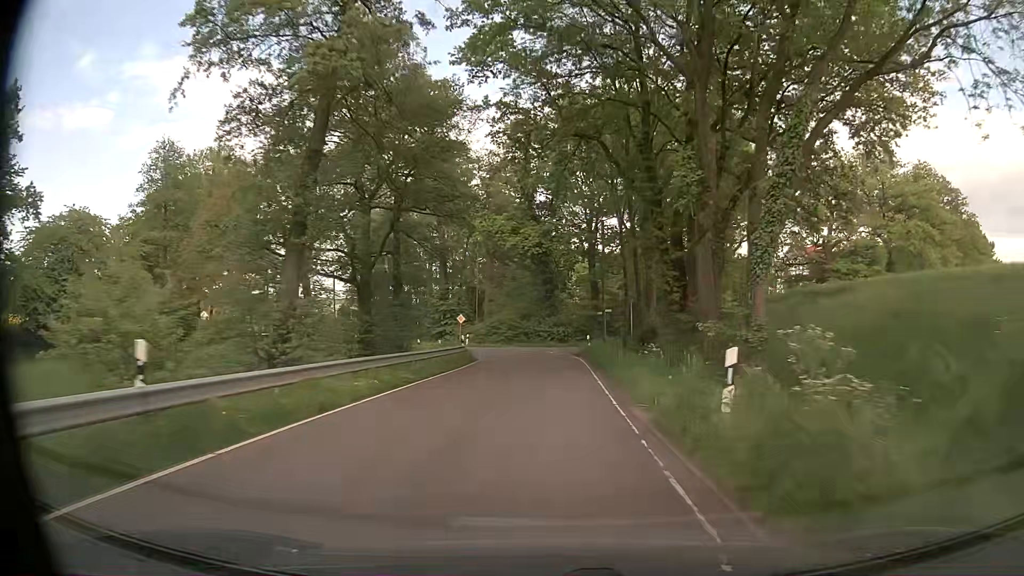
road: tertiary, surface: asphalt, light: Day
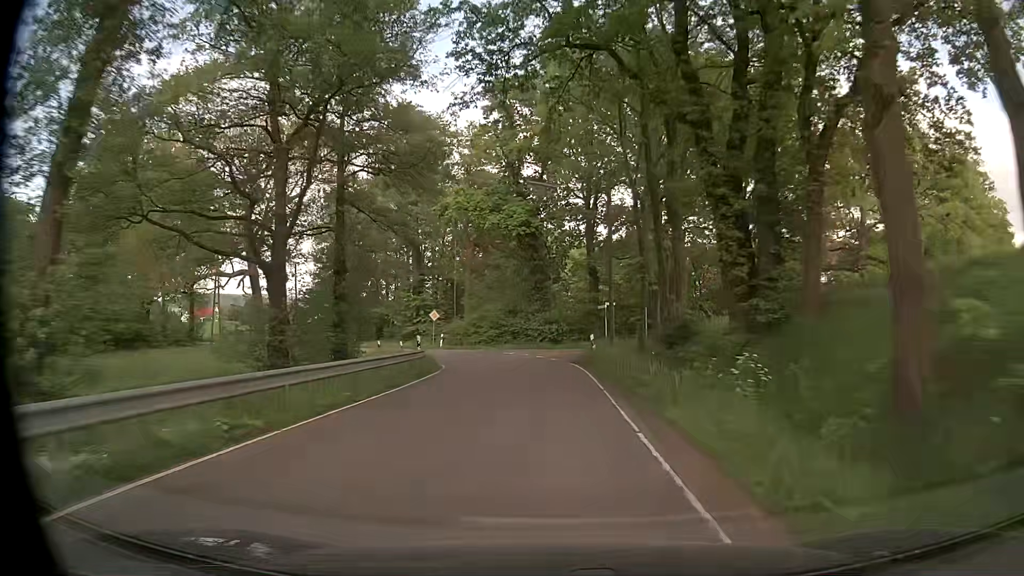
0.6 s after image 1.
(+0.1, +9.6) m; 0°
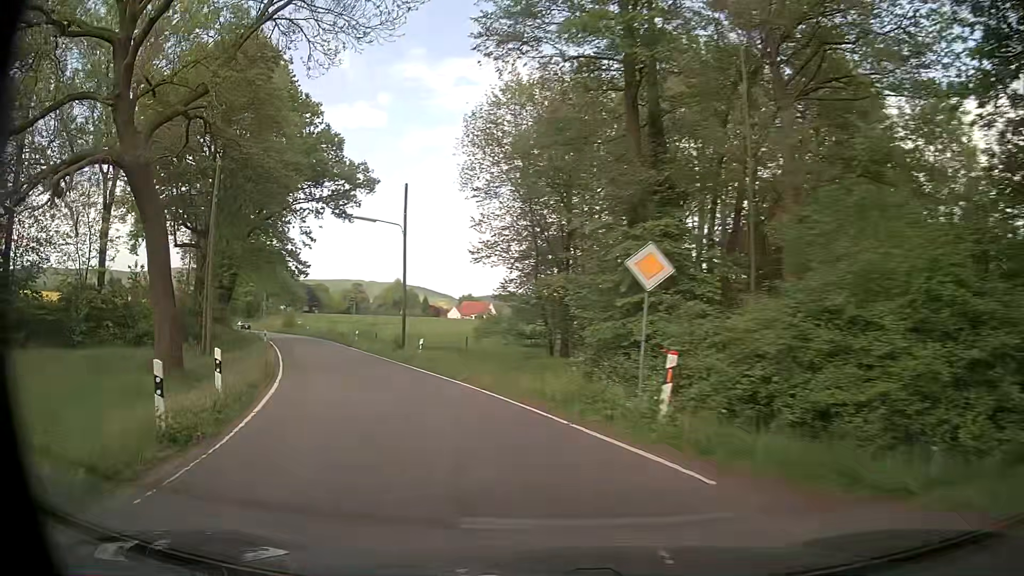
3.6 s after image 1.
(-3.7, +38.7) m; -25°
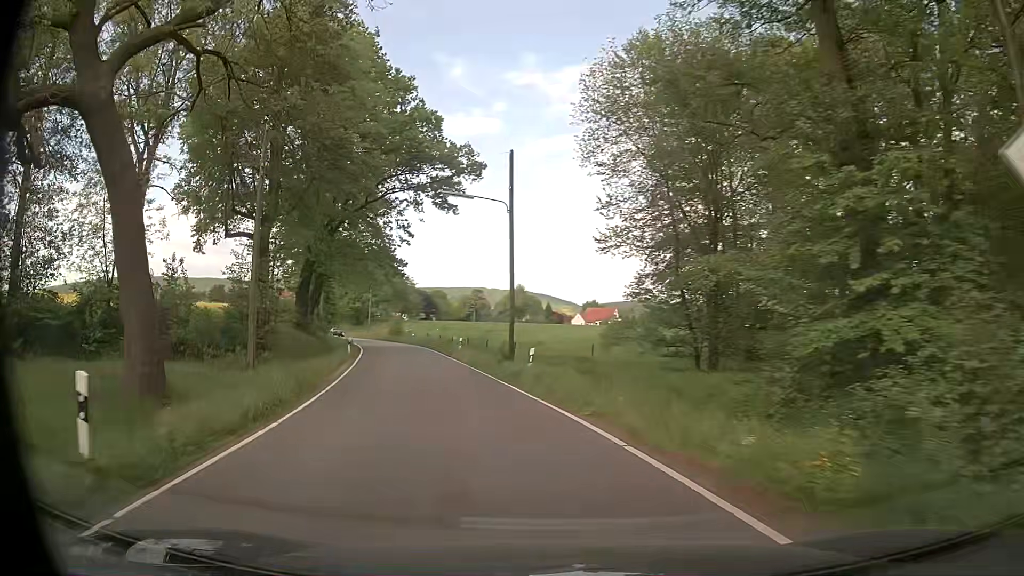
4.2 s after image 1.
(-0.7, +7.4) m; -11°
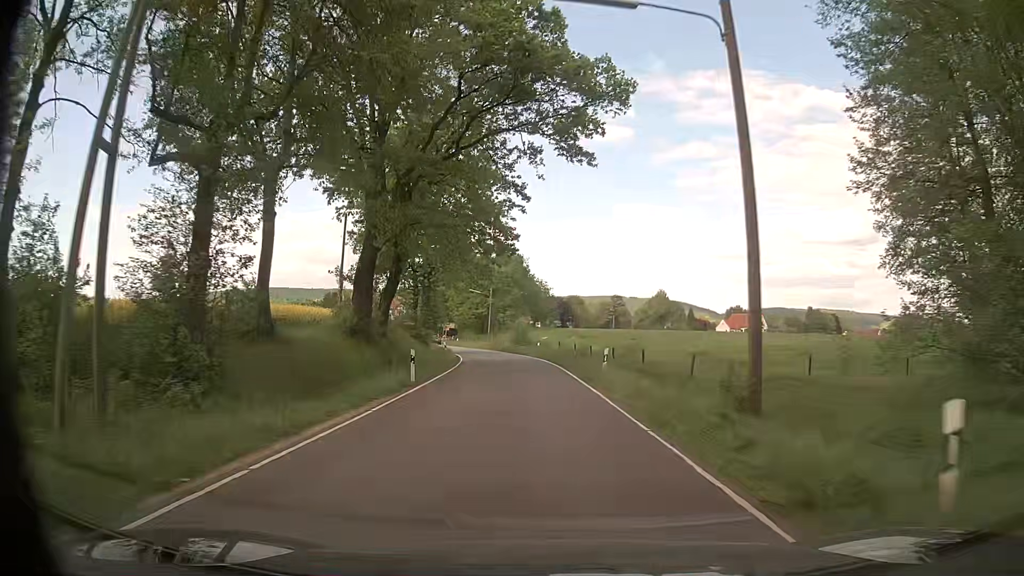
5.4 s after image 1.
(-2.0, +16.1) m; -12°
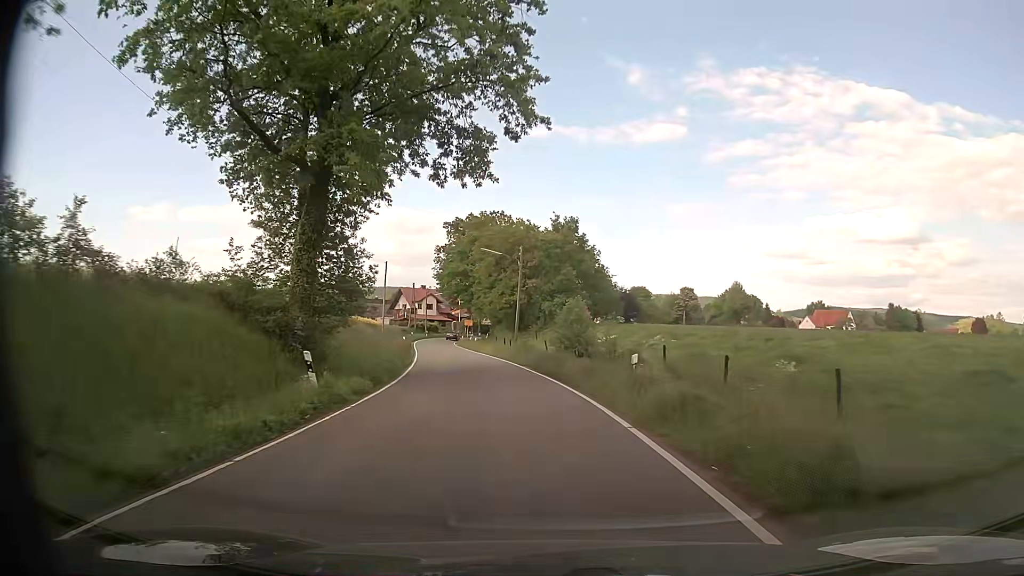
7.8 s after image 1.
(-1.3, +35.7) m; -5°
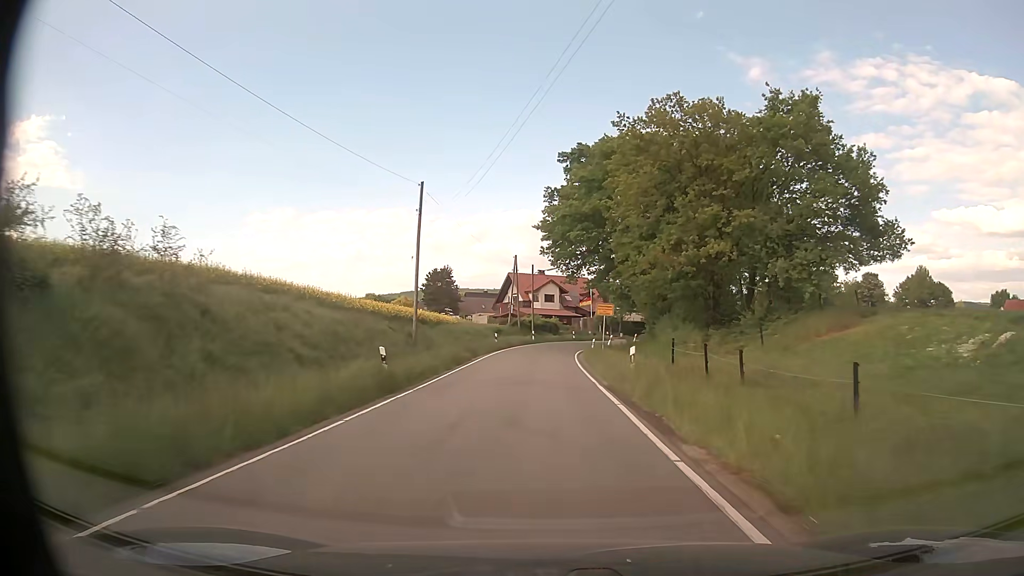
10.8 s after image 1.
(-4.8, +44.0) m; -12°
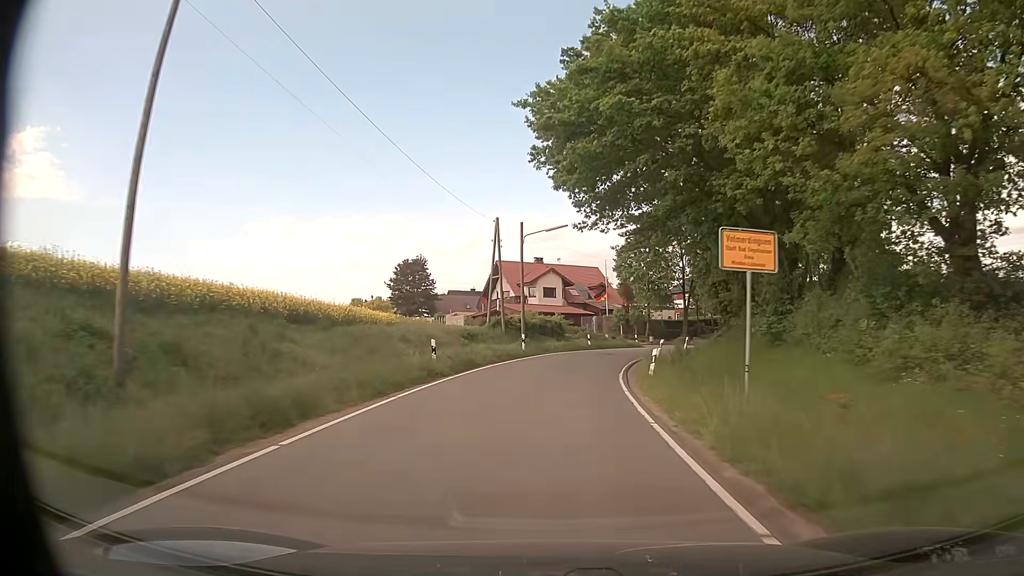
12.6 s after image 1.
(+0.1, +26.7) m; 0°
(0, +10) (+1, +20) (+2, +30) (+4, +40) (+7, +49) (+12, +58) (+18, +66) (+24, +74) (+32, +81) (+39, +87) m
